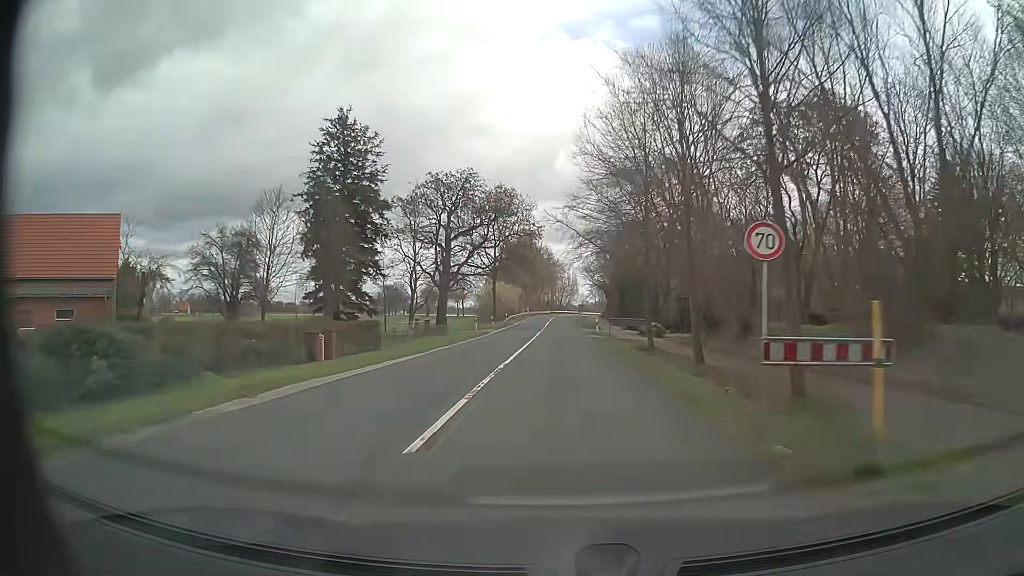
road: secondary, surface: asphalt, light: Day
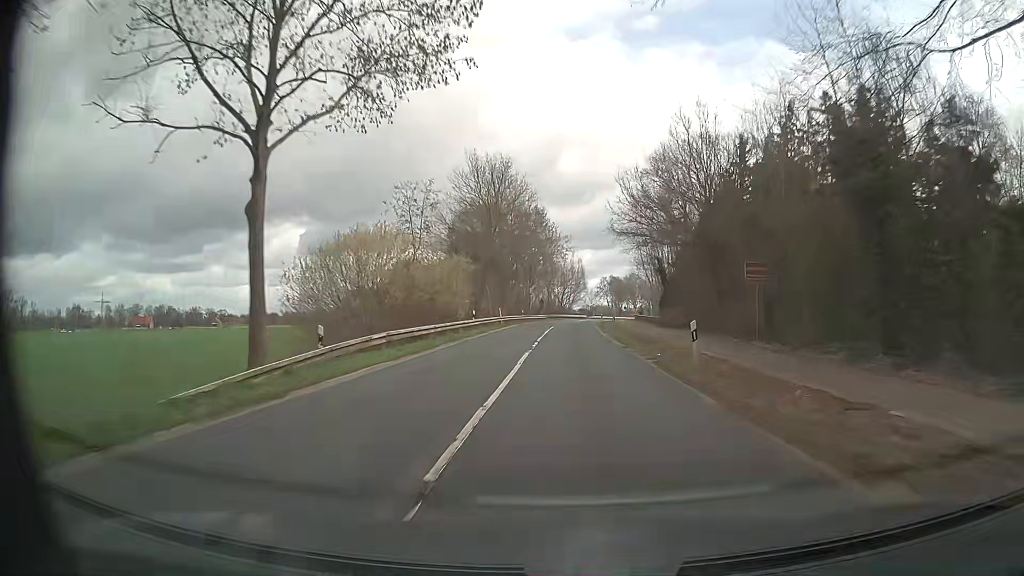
(-0.3, +61.1) m; 0°
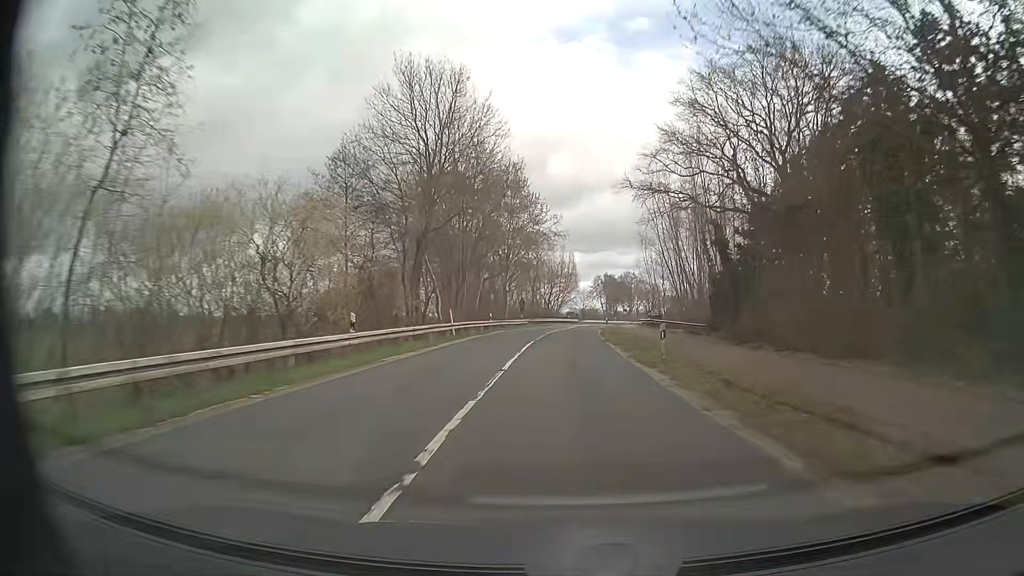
(+0.2, +23.2) m; +1°
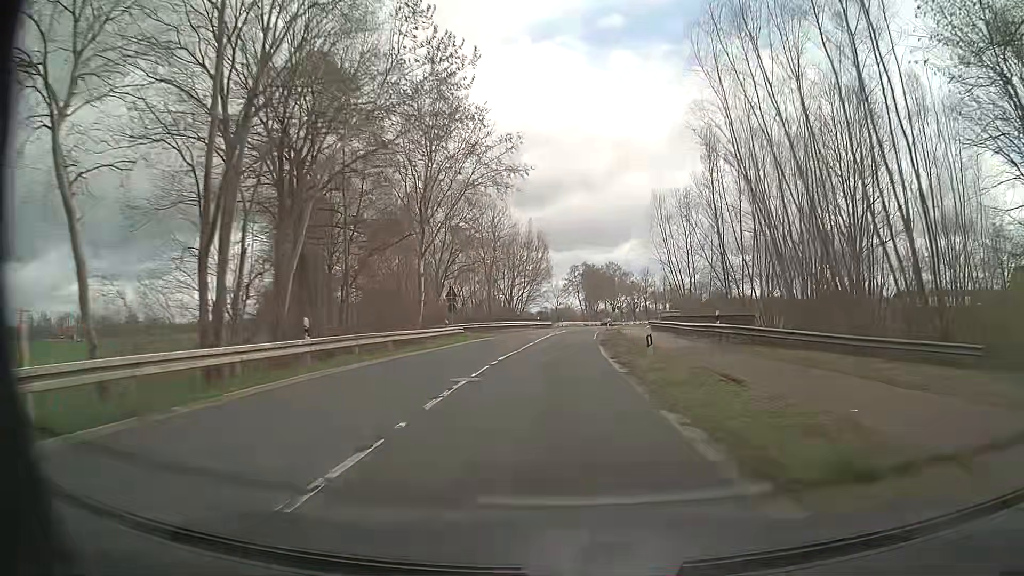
(+0.6, +33.3) m; +2°
(0, +10) (0, +20) (0, +30) (+1, +40) (+1, +50) (+2, +60) (+3, +70) (+4, +80) (+5, +90) (+7, +100) m
